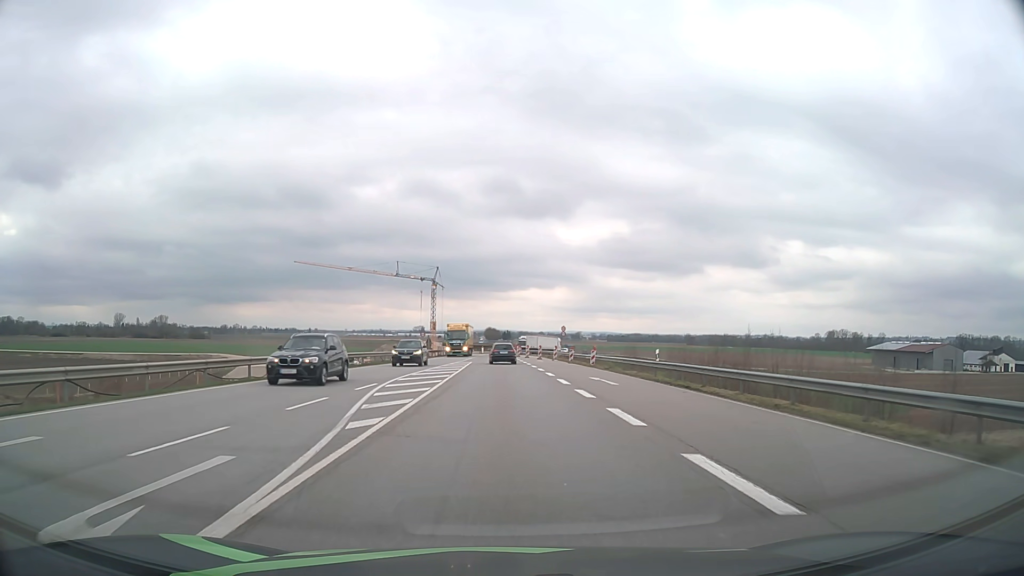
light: Day
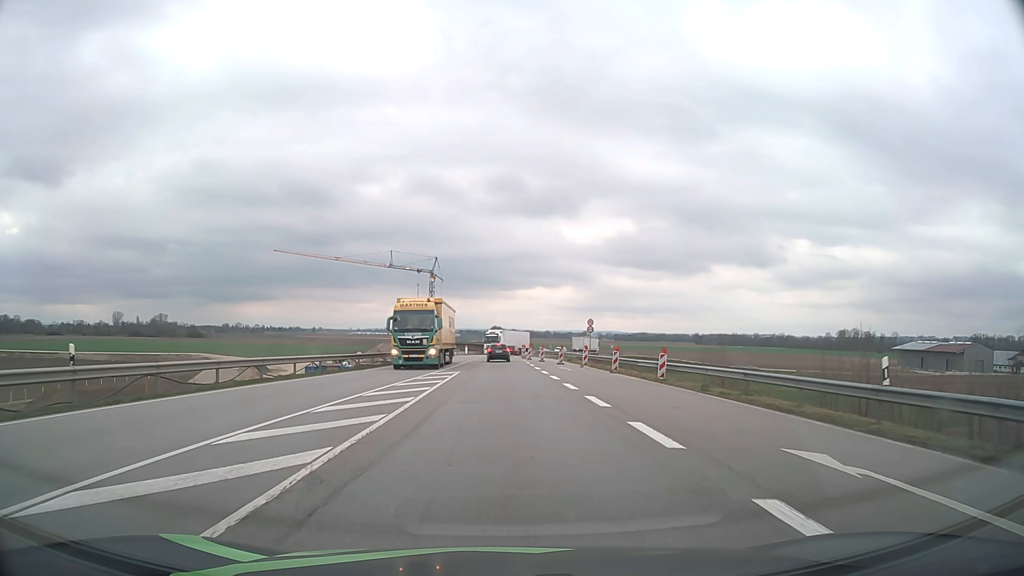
(-0.2, +20.5) m; -1°
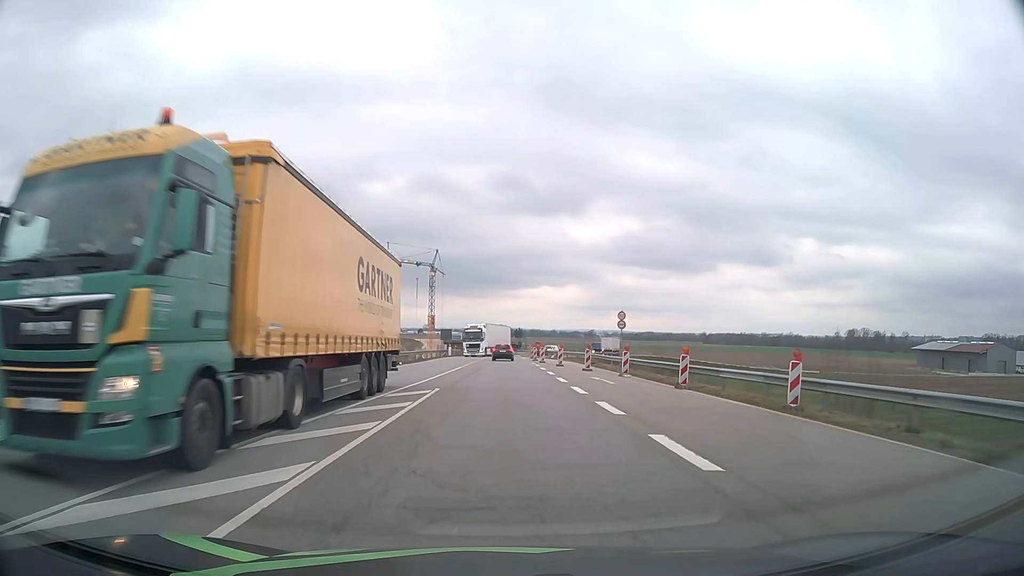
(-0.1, +13.4) m; -1°
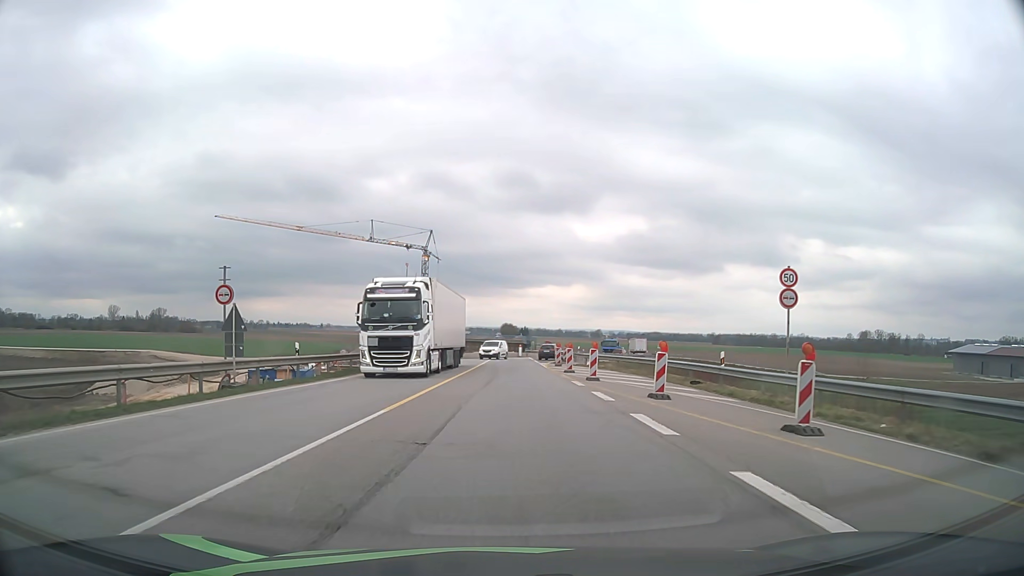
(-0.2, +27.4) m; 0°
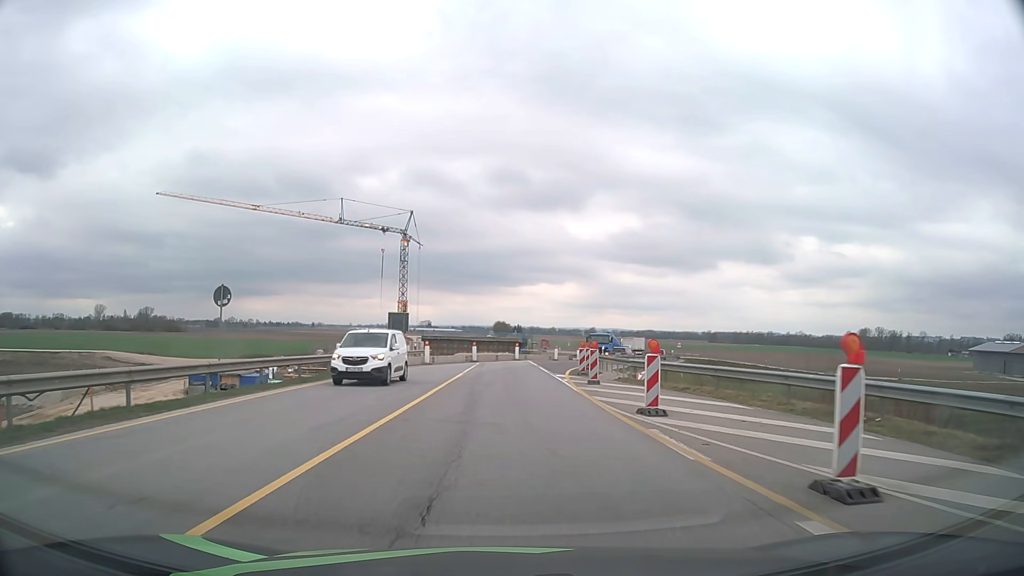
(+0.1, +20.0) m; +1°
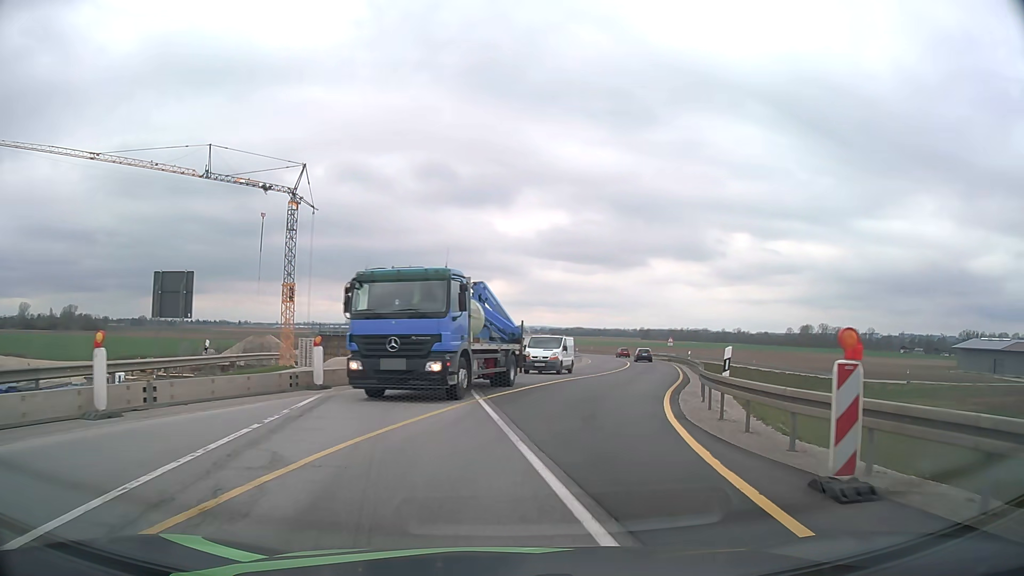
(+0.7, +32.1) m; +6°
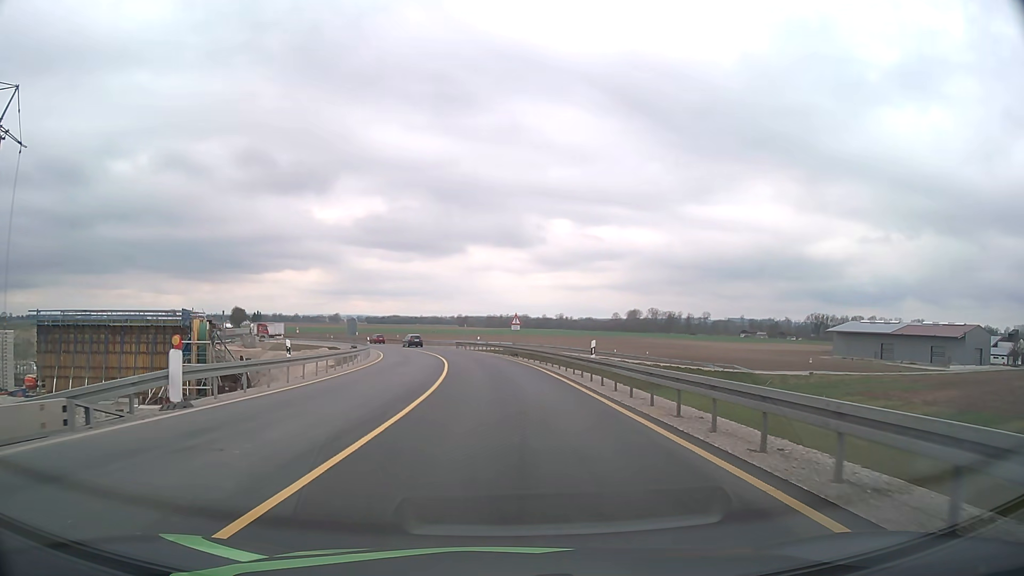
(+5.4, +30.7) m; +16°
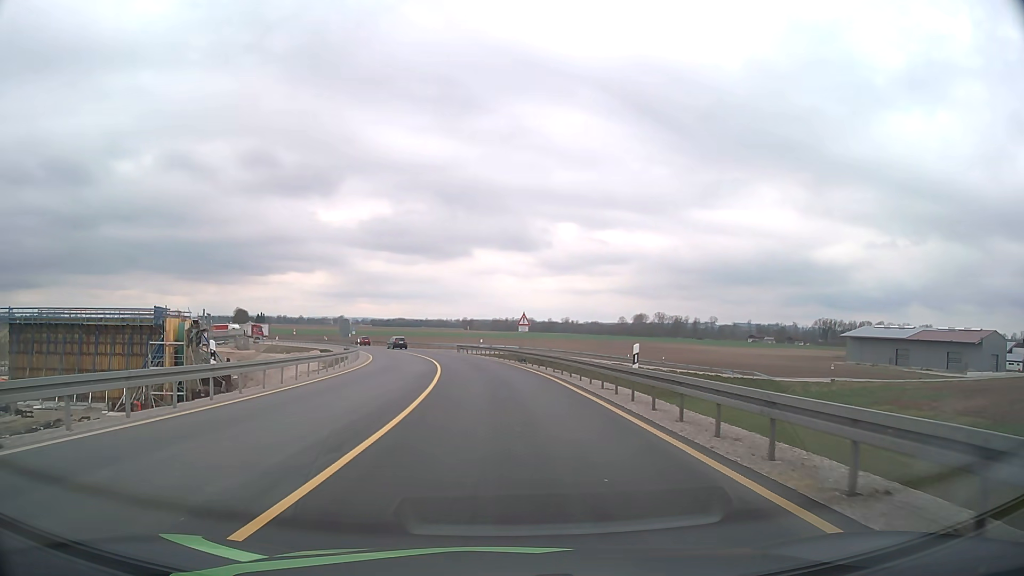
(0.0, +6.5) m; 0°
(0, +10) (0, +20) (-1, +30) (-2, +40) (-4, +50) (-6, +60) (-8, +69) (-11, +79) (-15, +88) (-19, +97) m
